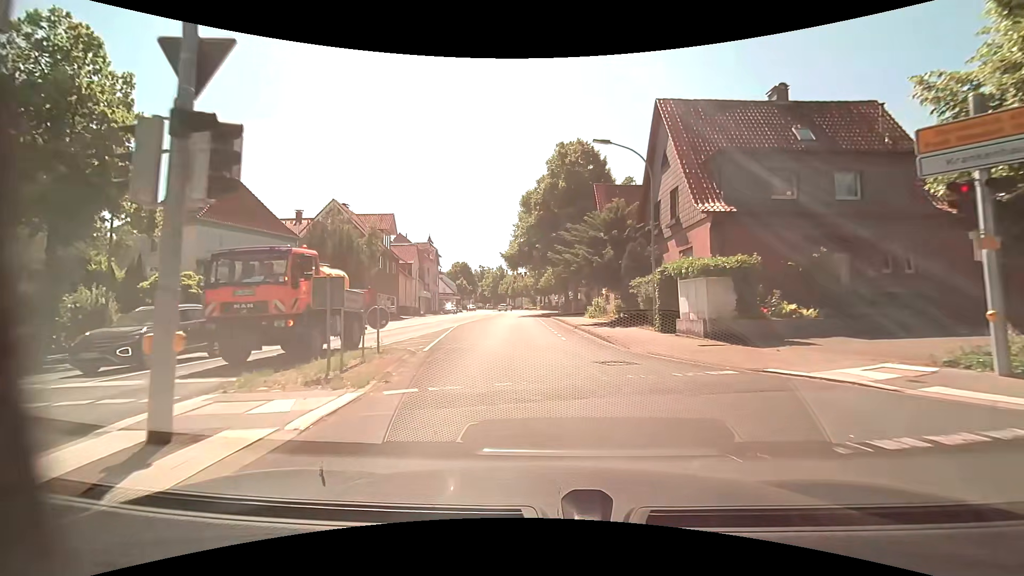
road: unclassified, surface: asphalt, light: Day
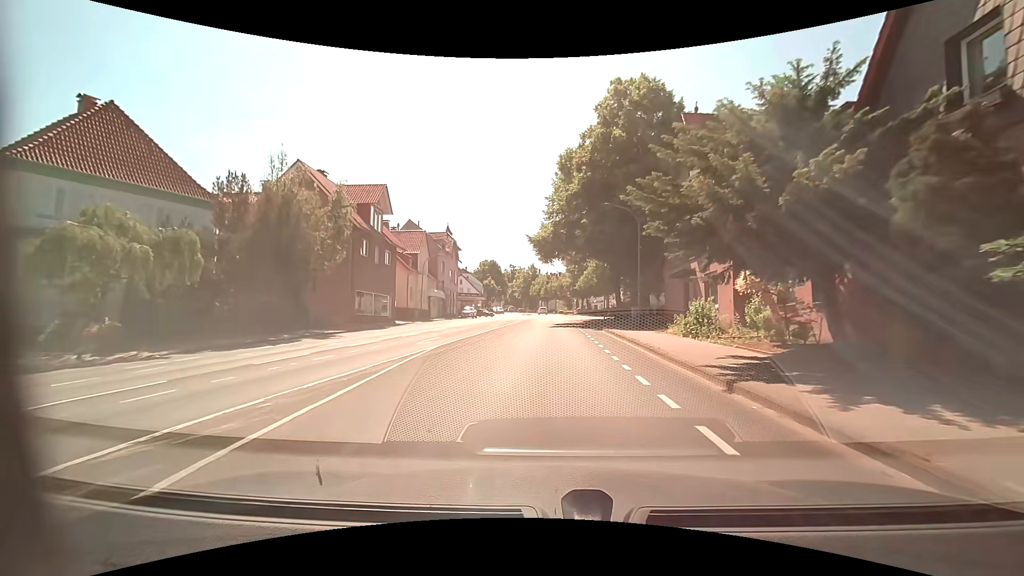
(-0.9, +16.5) m; -5°
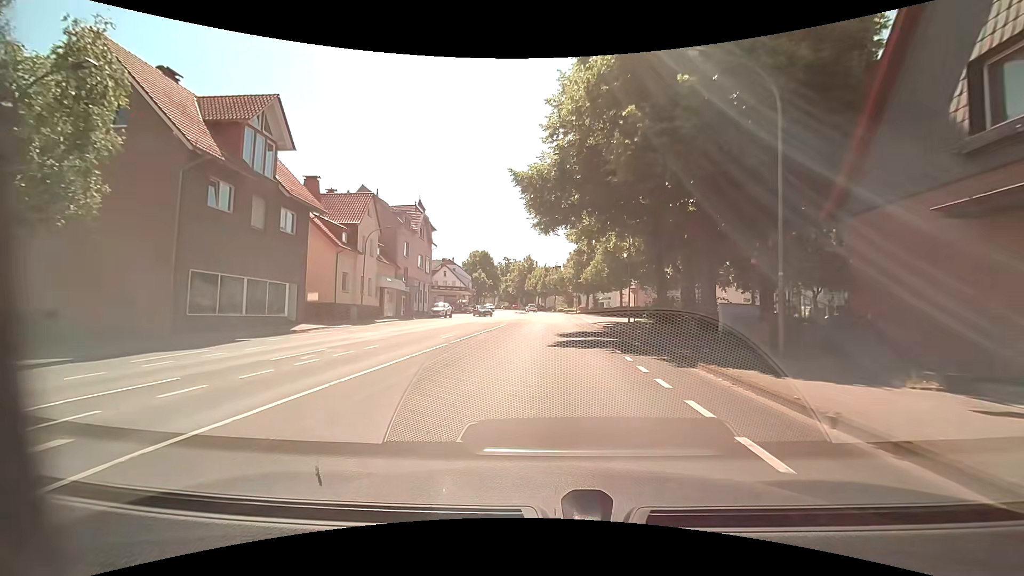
(+0.3, +18.7) m; +1°
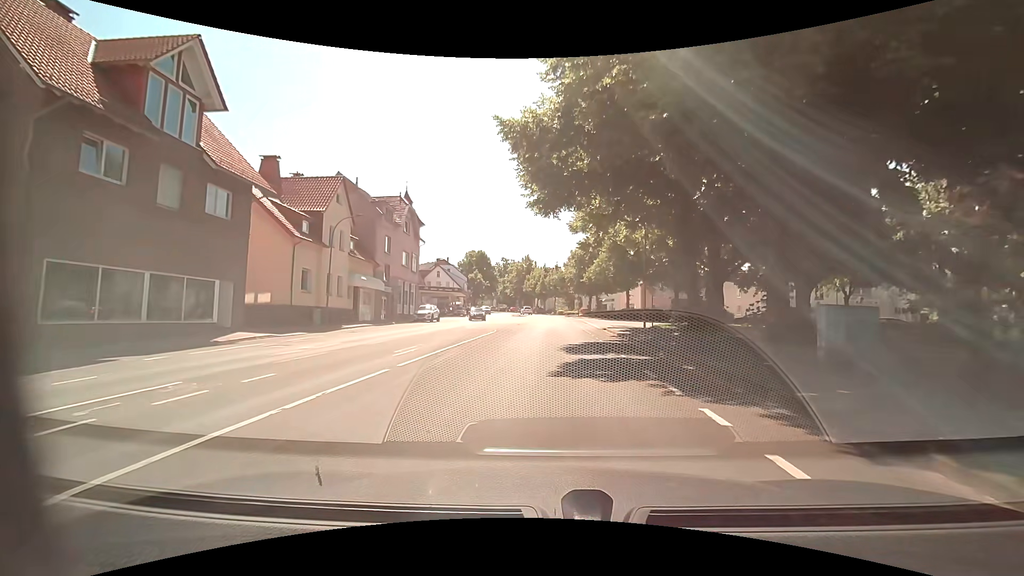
(0.0, +6.4) m; 0°
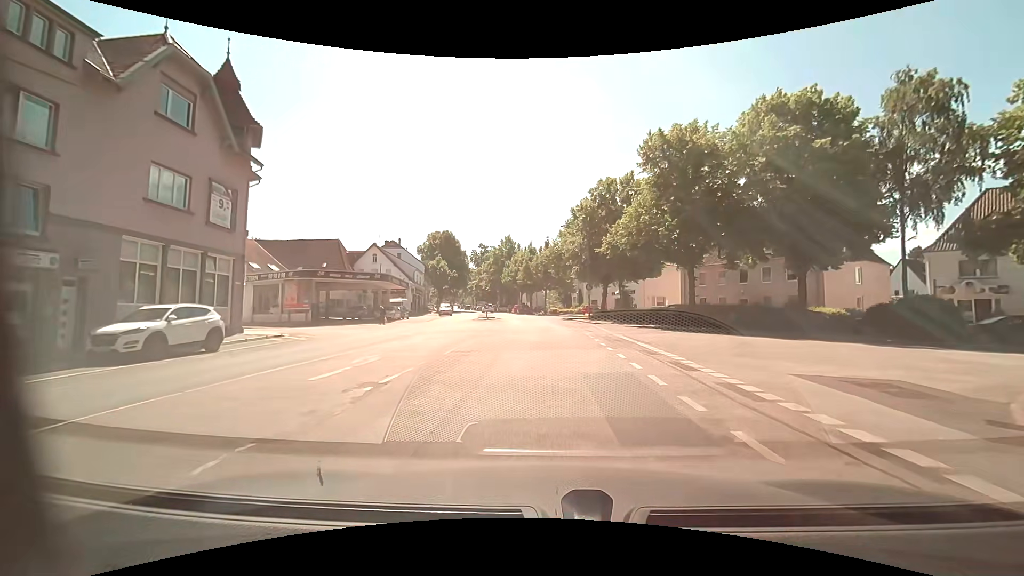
(+0.4, +33.4) m; 0°
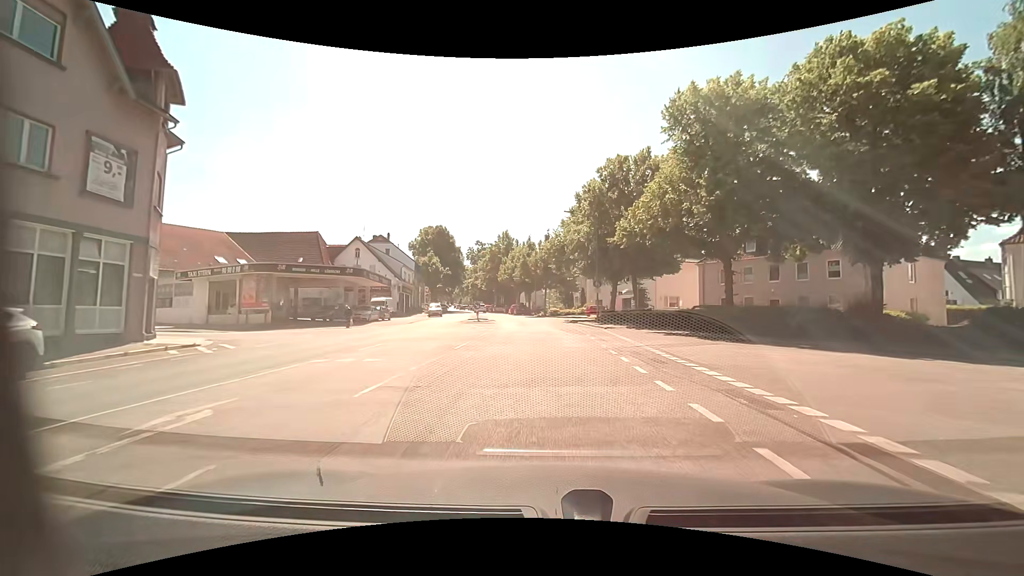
(+0.1, +6.7) m; +2°
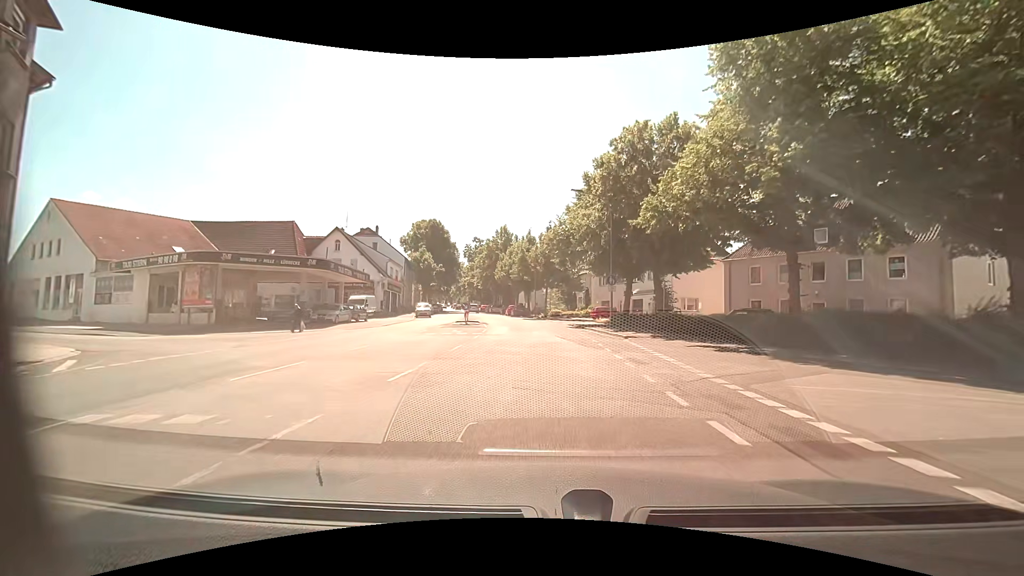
(-0.1, +6.8) m; -1°
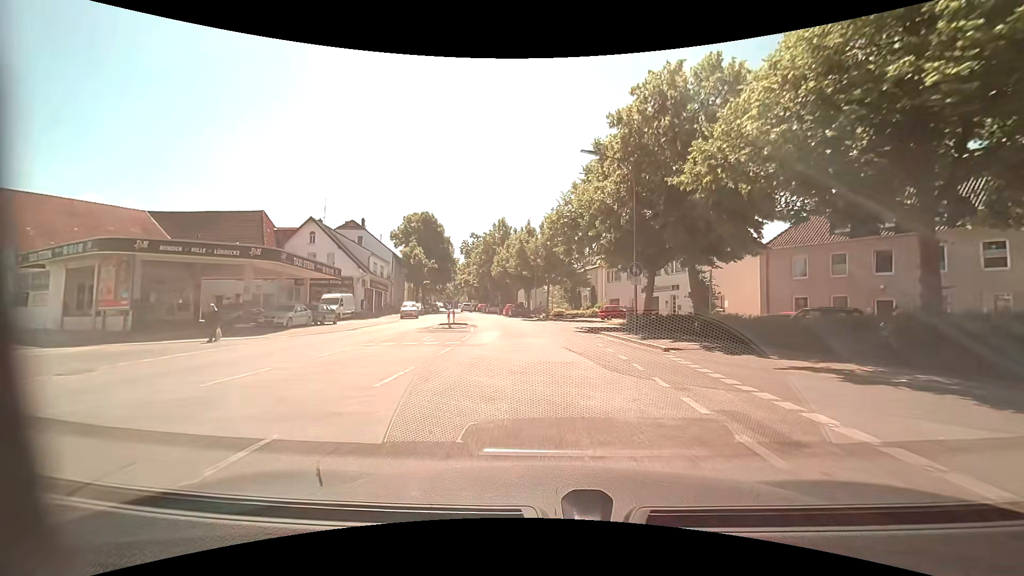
(0.0, +6.8) m; 0°
(0, +10) (-1, +20) (-2, +30) (-3, +40) (-5, +50) (-7, +59) (-9, +69) (-11, +79) (-13, +89) (-15, +99) m
